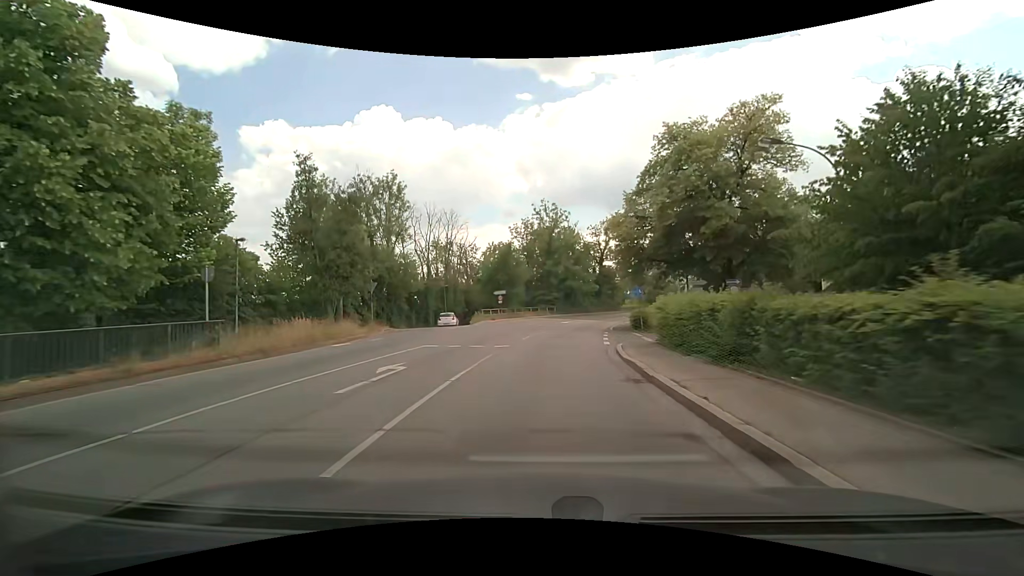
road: secondary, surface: asphalt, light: Day
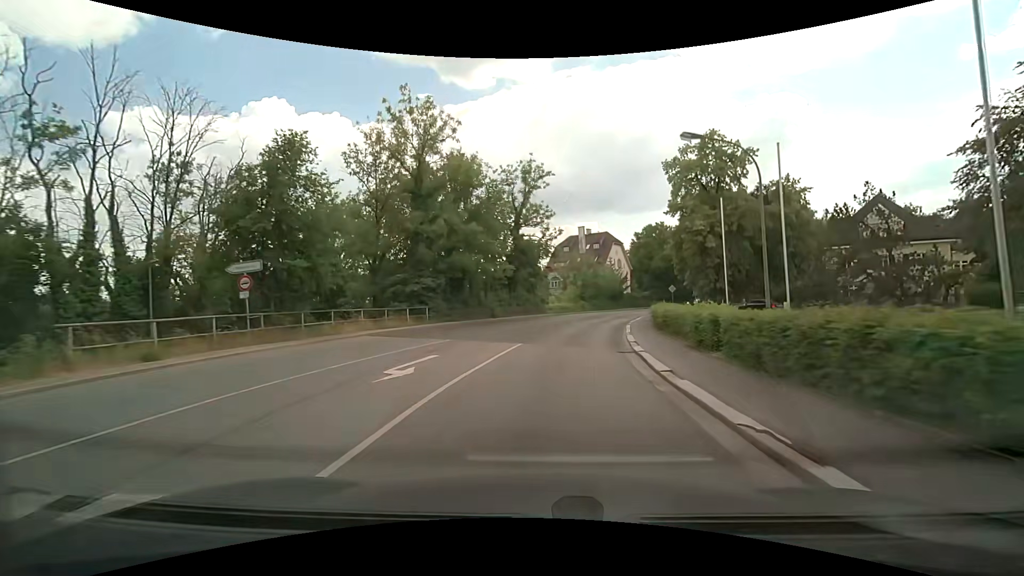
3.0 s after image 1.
(+3.0, +36.6) m; +11°
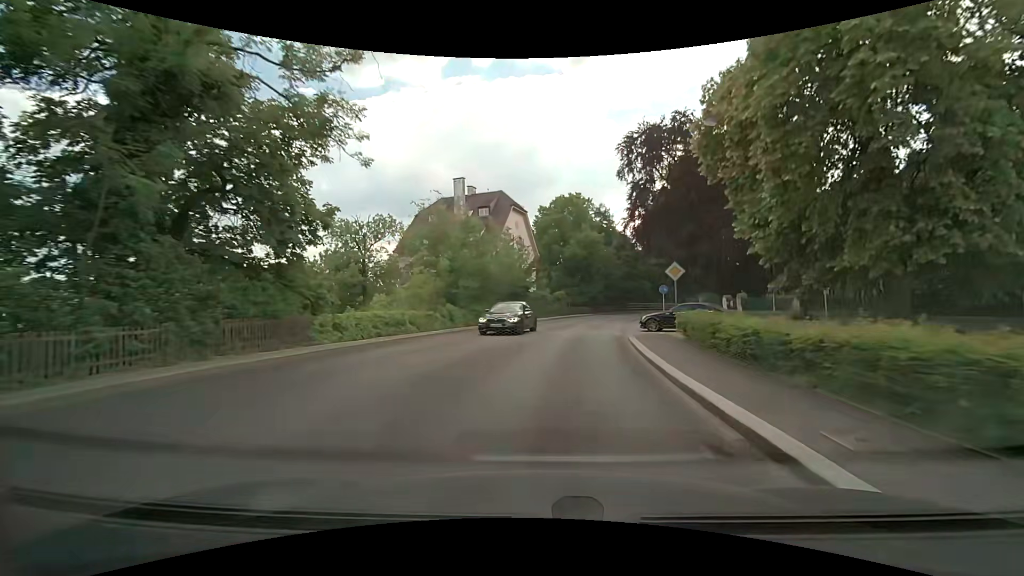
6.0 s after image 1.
(+4.1, +35.7) m; +13°
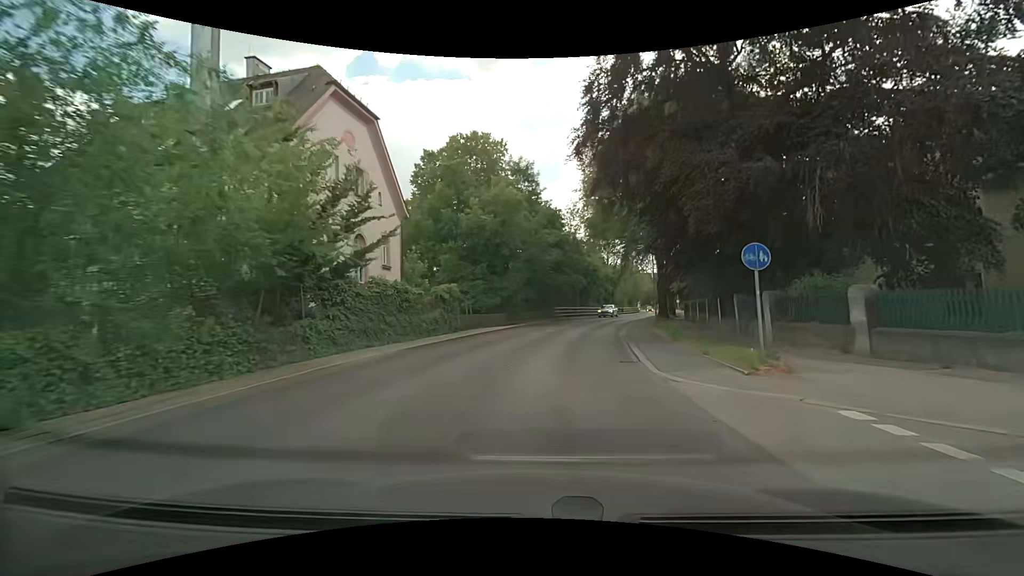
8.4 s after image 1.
(+2.3, +27.2) m; +10°
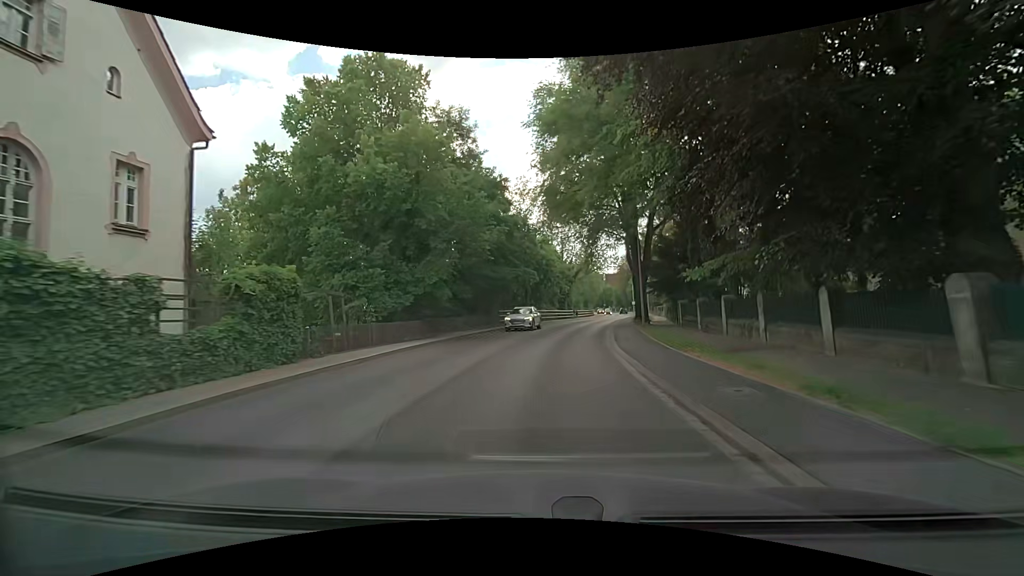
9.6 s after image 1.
(+0.7, +13.7) m; +6°
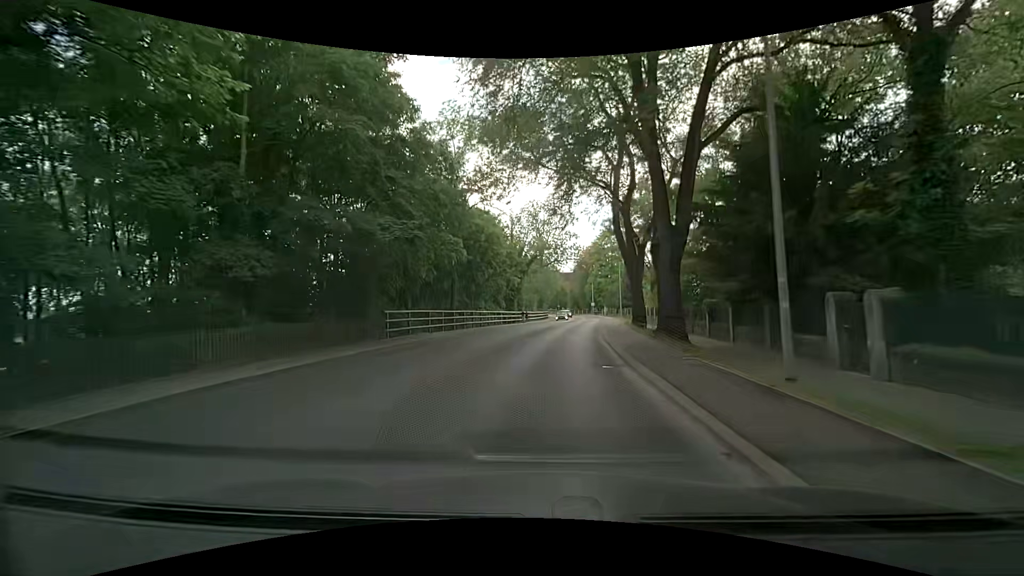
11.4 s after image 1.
(+1.0, +21.1) m; +5°
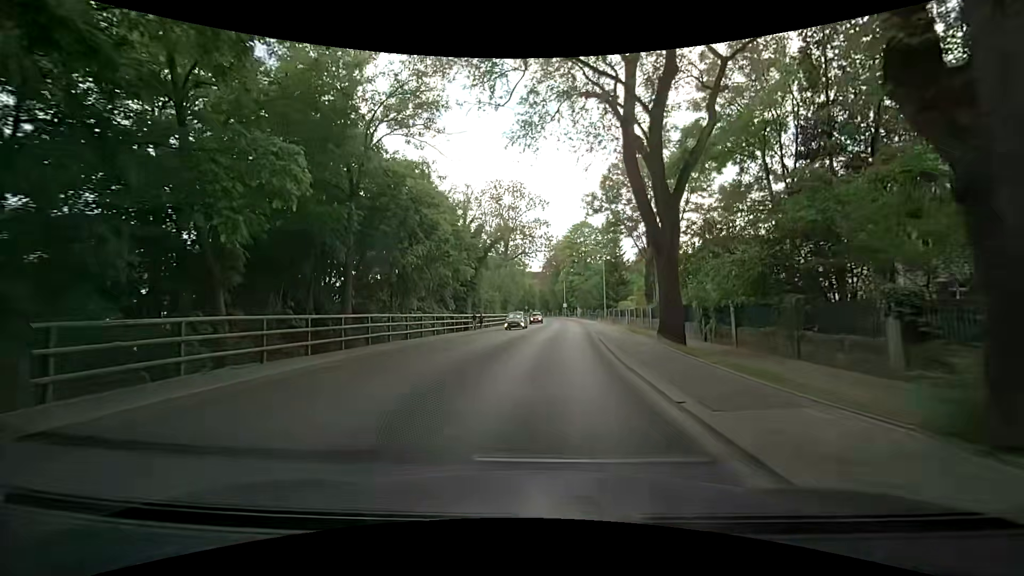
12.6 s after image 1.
(+0.5, +14.7) m; +4°
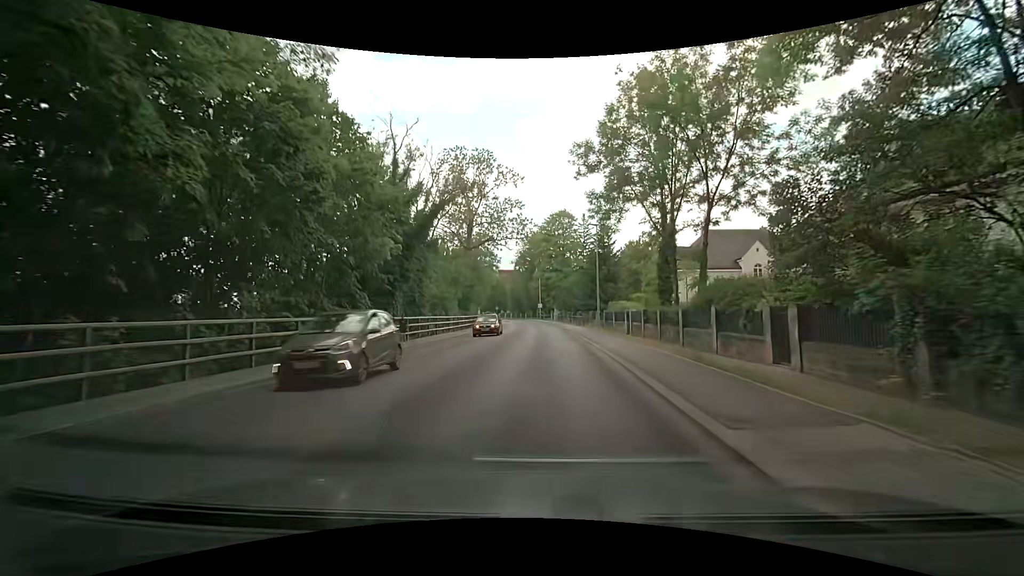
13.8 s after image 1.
(+0.2, +14.9) m; +2°
(0, +10) (+1, +20) (+1, +30) (+1, +40) (+1, +50) (+1, +60) (0, +70) (-1, +80) (-2, +90) (-4, +100) m
